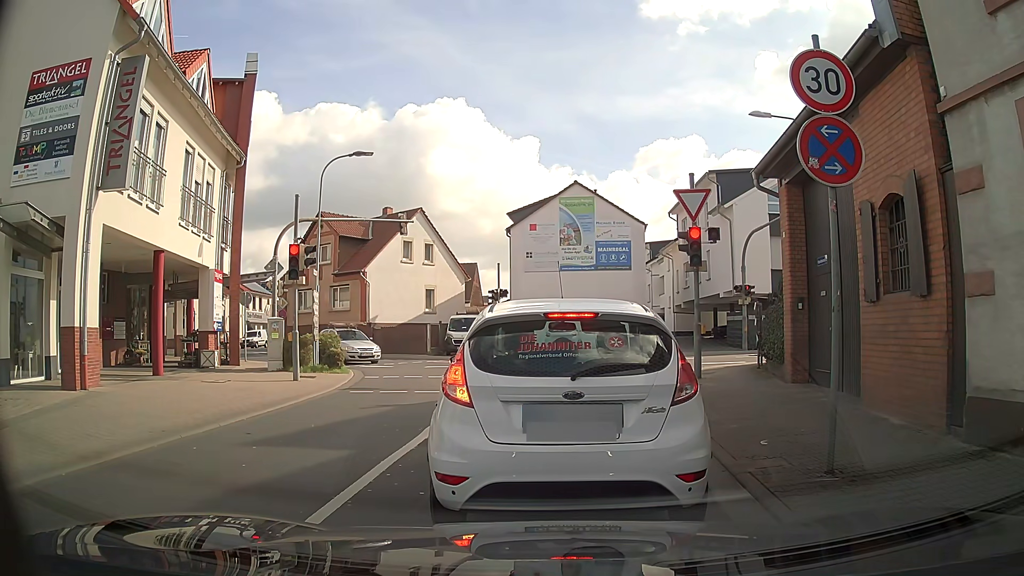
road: unclassified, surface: asphalt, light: Day
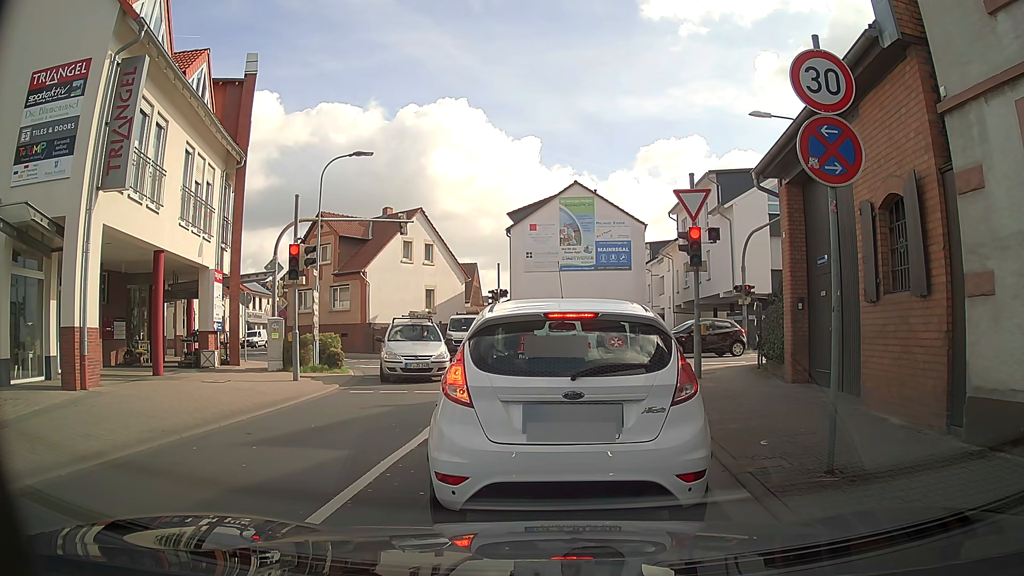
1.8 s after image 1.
(0.0, 0.0) m; 0°
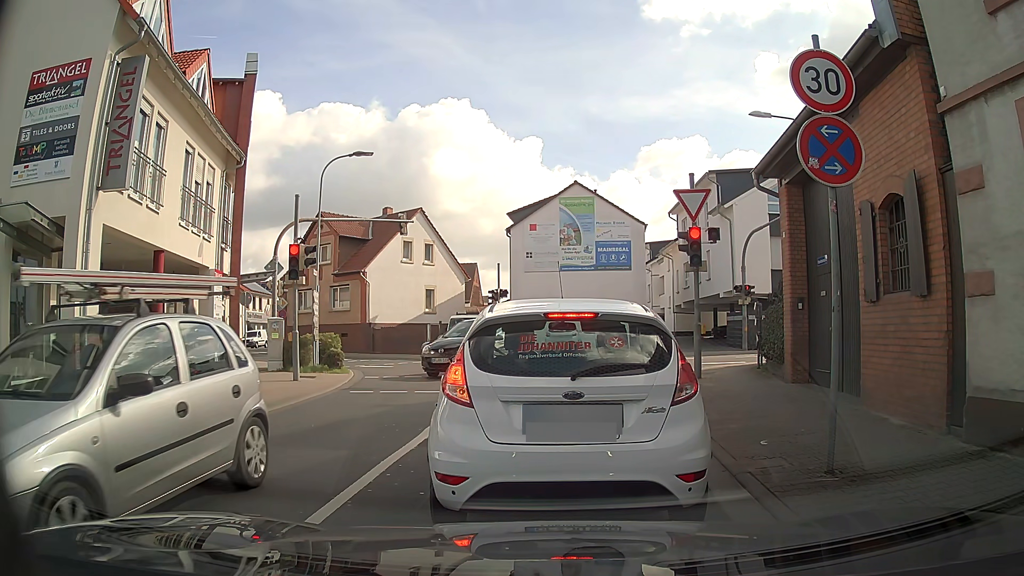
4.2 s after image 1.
(0.0, 0.0) m; 0°
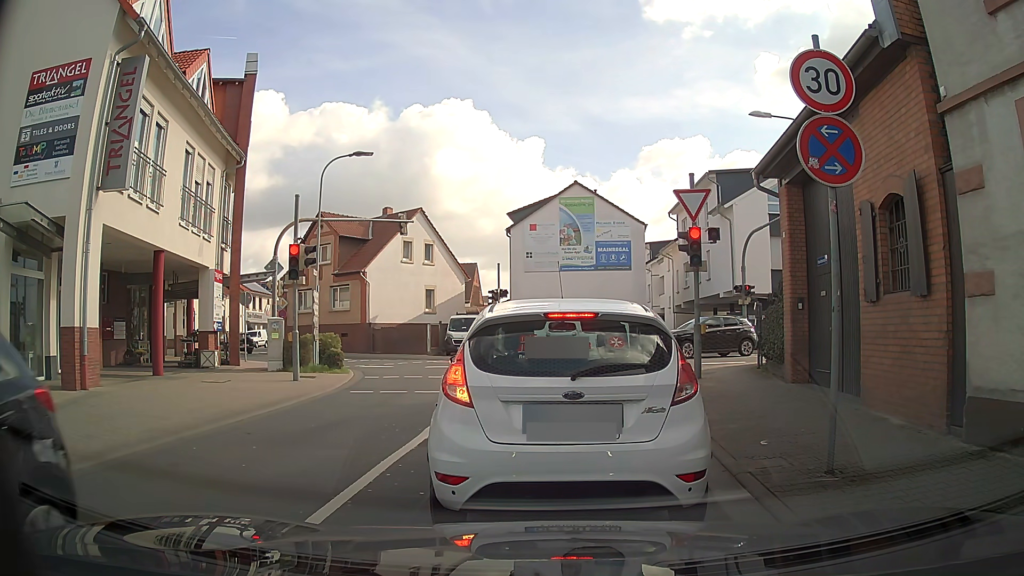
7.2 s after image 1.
(0.0, 0.0) m; 0°
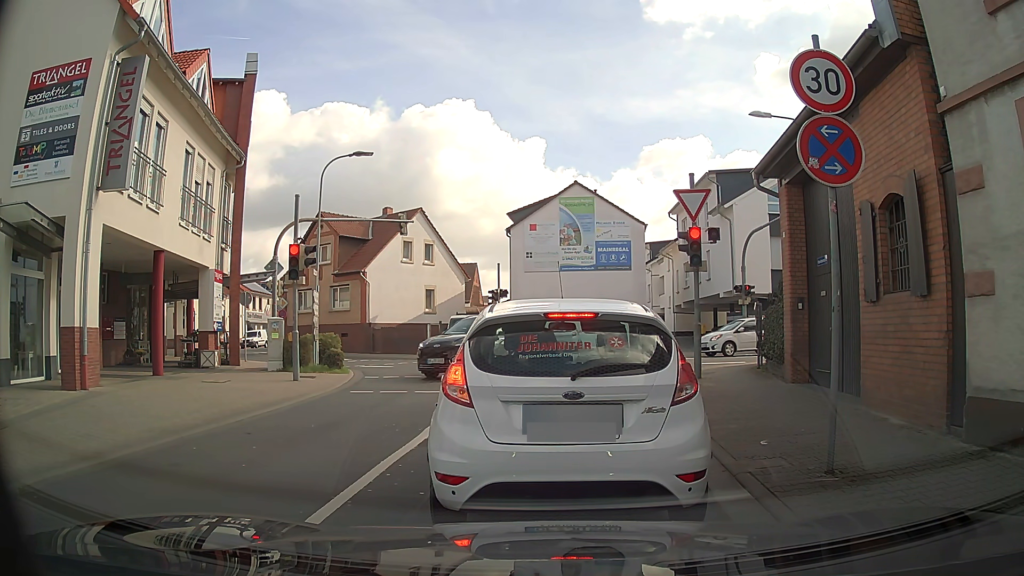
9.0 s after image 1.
(0.0, 0.0) m; 0°
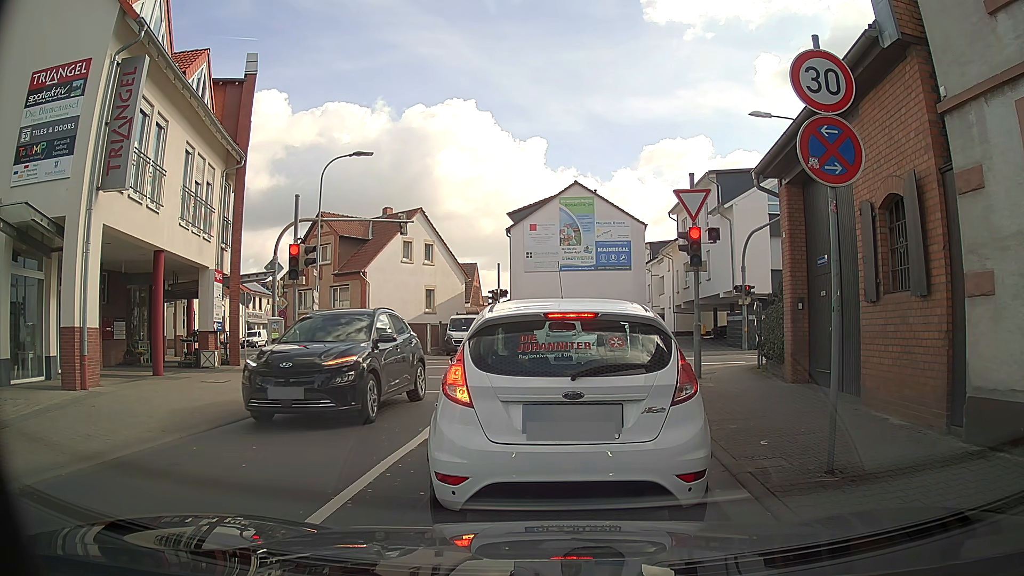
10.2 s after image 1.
(0.0, 0.0) m; 0°
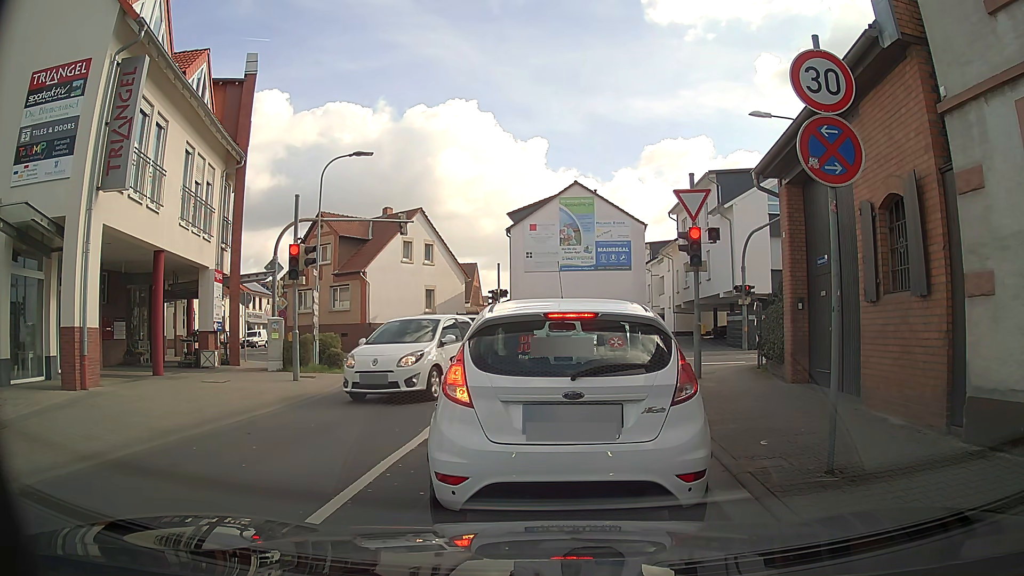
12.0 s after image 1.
(0.0, 0.0) m; 0°
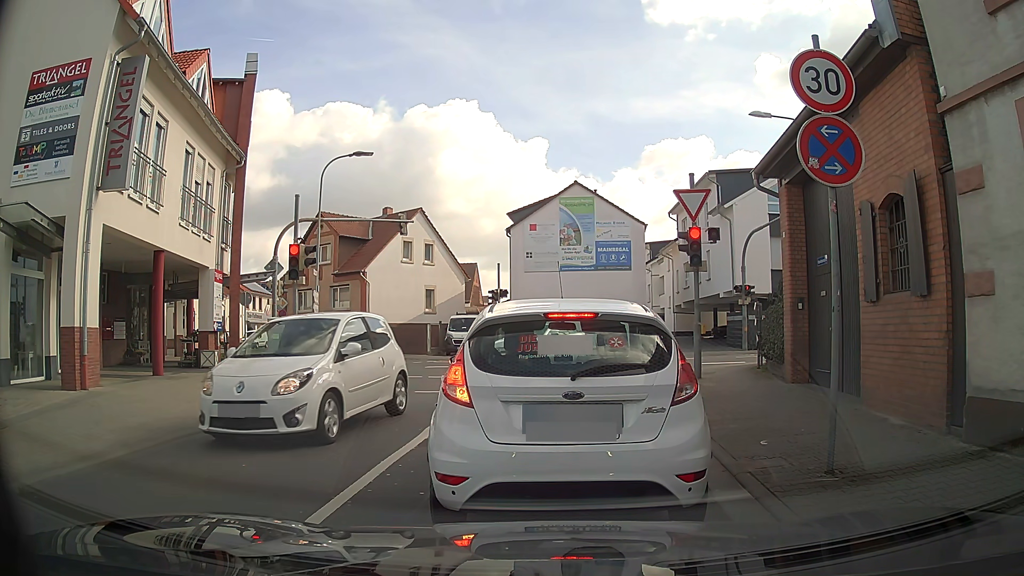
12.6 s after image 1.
(0.0, 0.0) m; 0°
